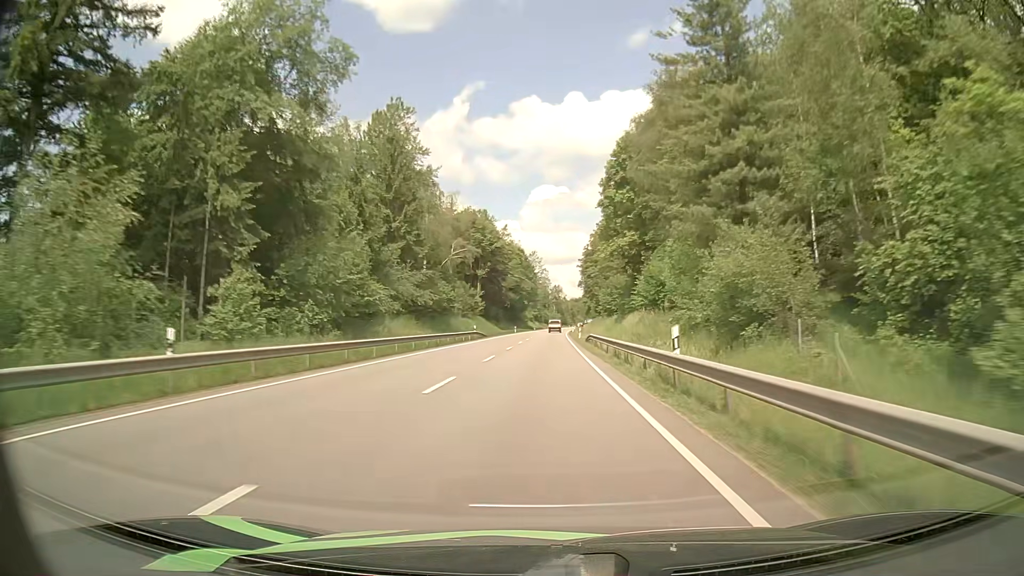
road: primary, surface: asphalt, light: Day
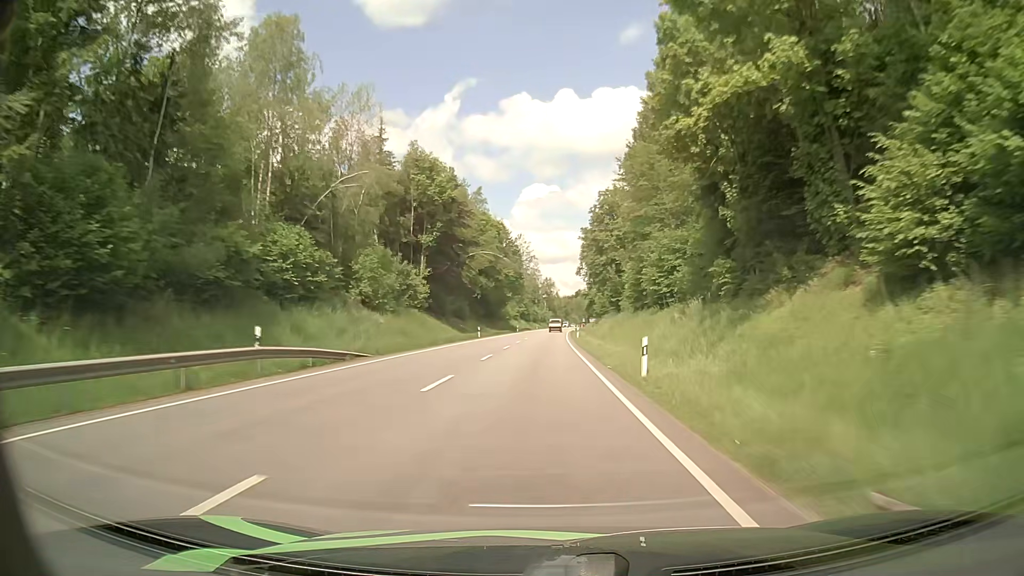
(+0.2, +47.6) m; 0°
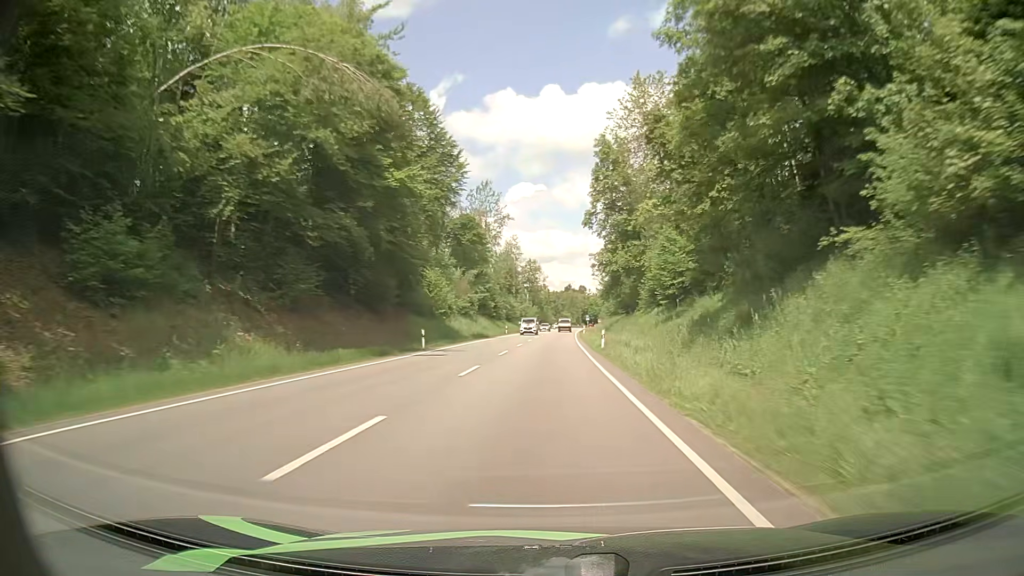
(+1.1, +79.8) m; +2°
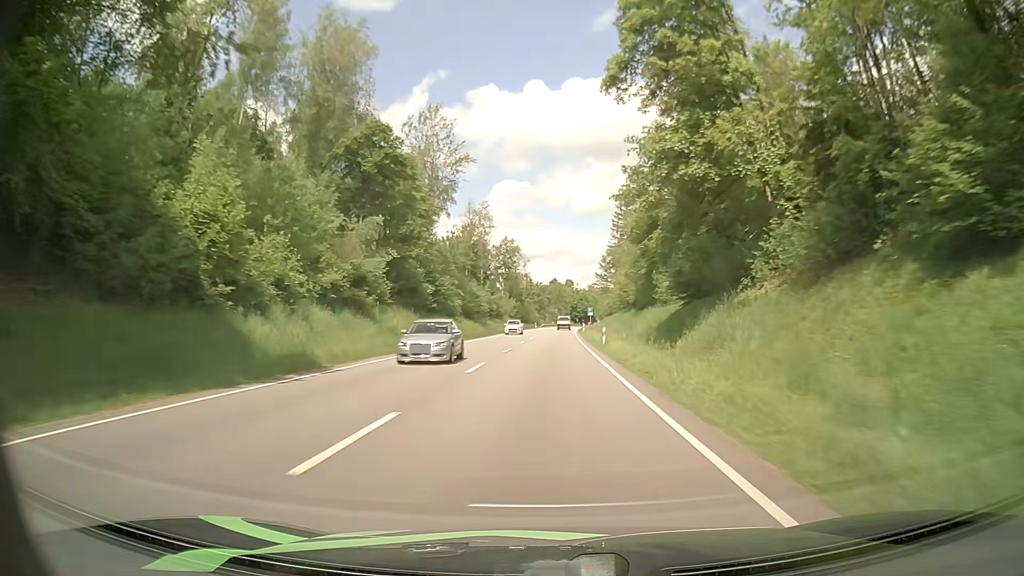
(+0.3, +47.5) m; +2°
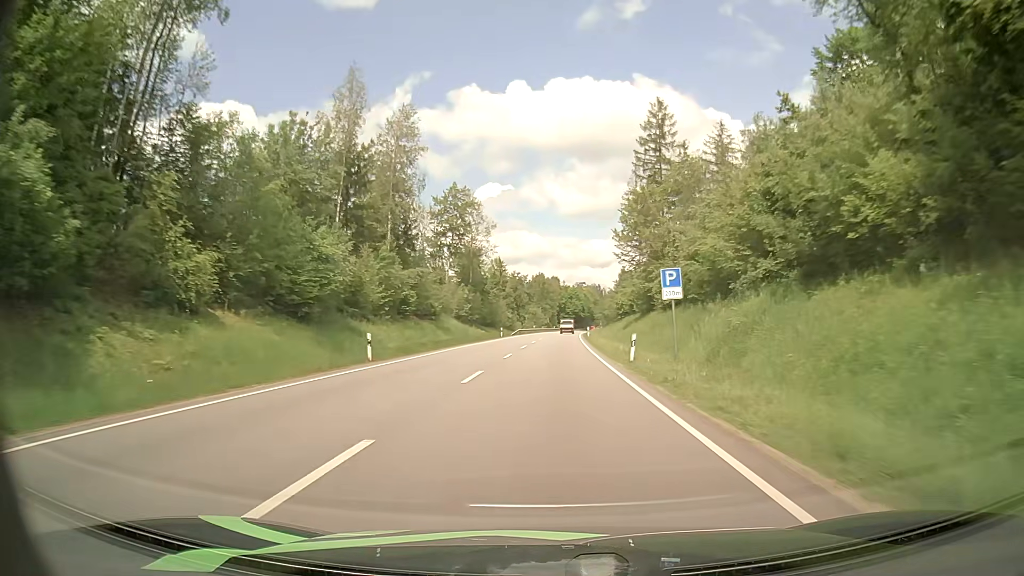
(+0.2, +61.9) m; +1°
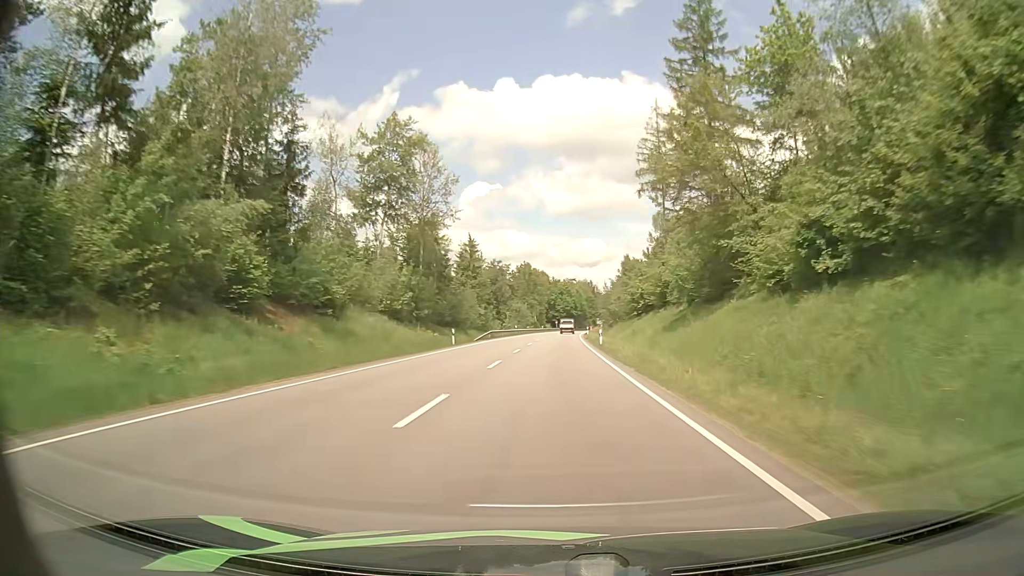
(+0.2, +30.9) m; +1°
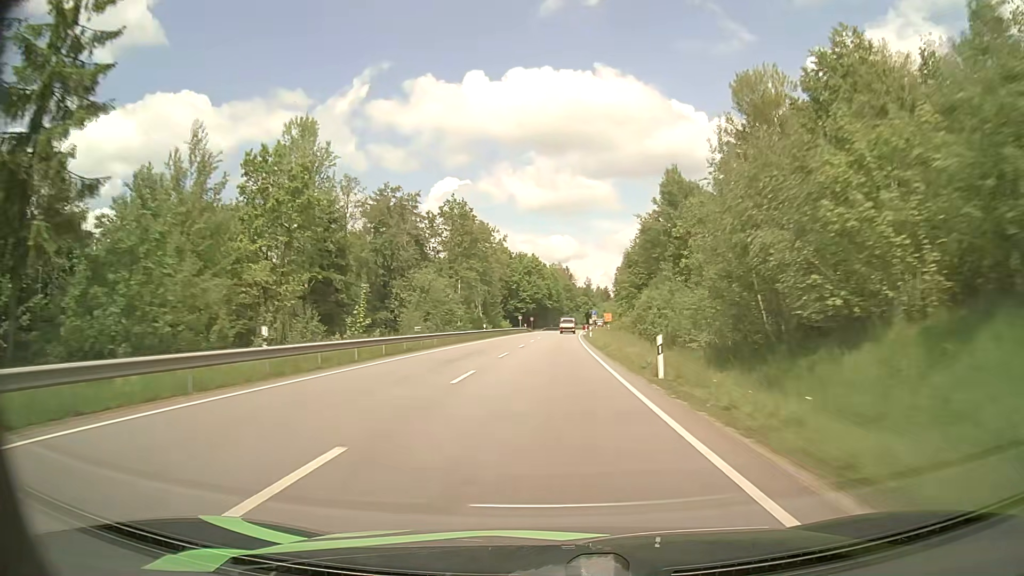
(+2.2, +77.4) m; +3°
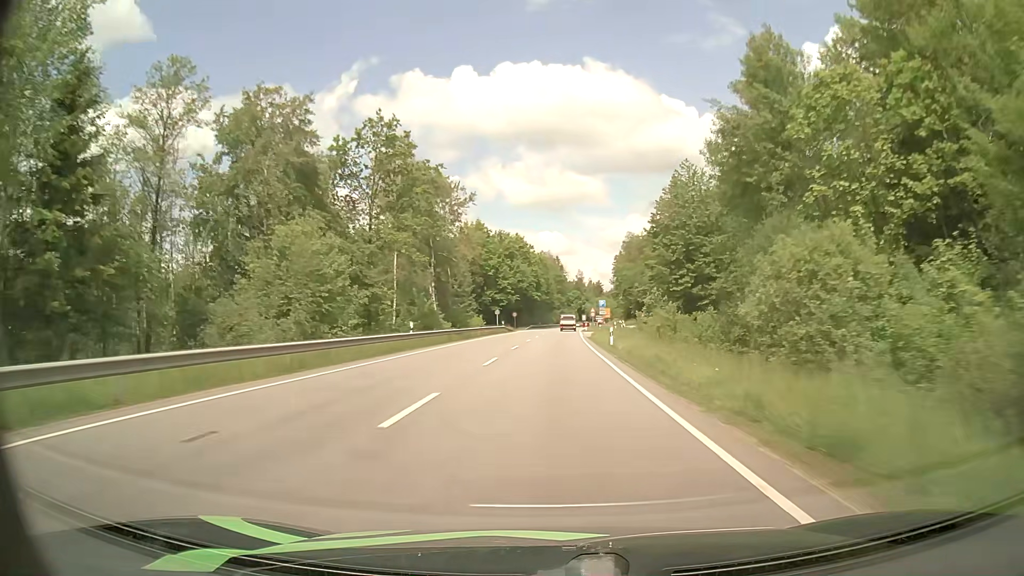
(+0.2, +30.3) m; +1°
(0, +10) (0, +20) (0, +30) (+1, +40) (+1, +50) (+1, +60) (+2, +70) (+2, +80) (+3, +90) (+3, +100) m
